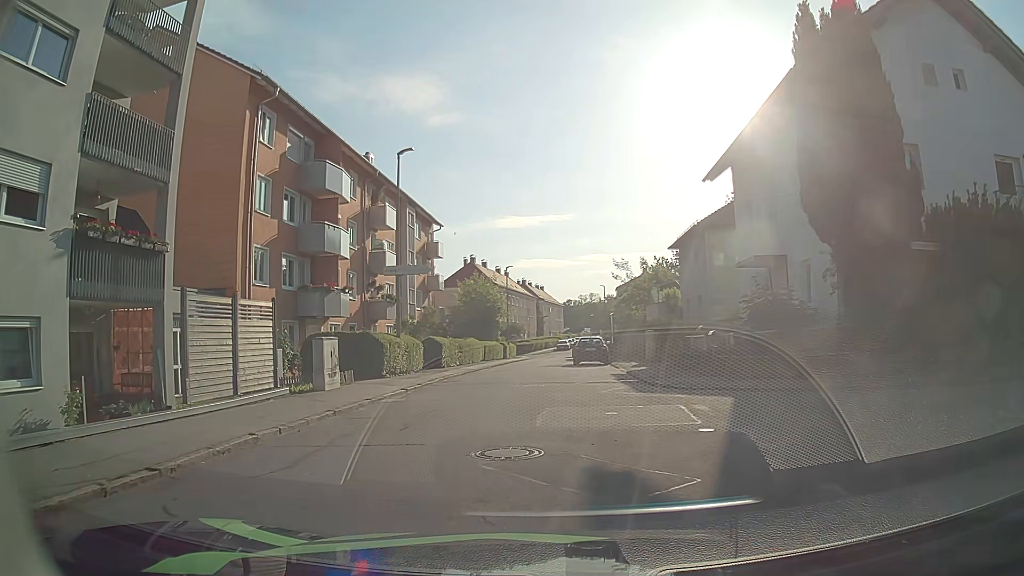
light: Day
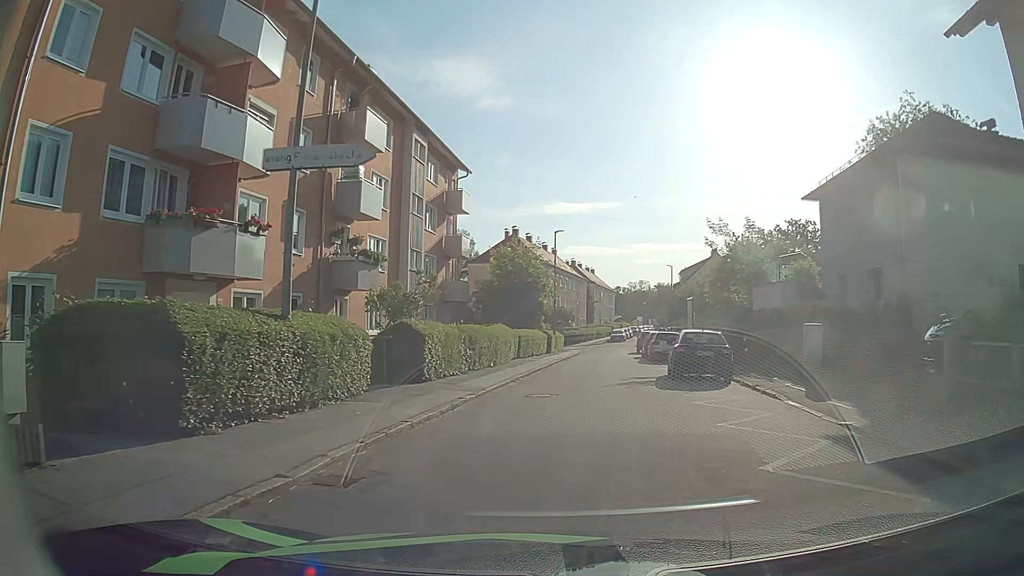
(-0.9, +14.9) m; -3°
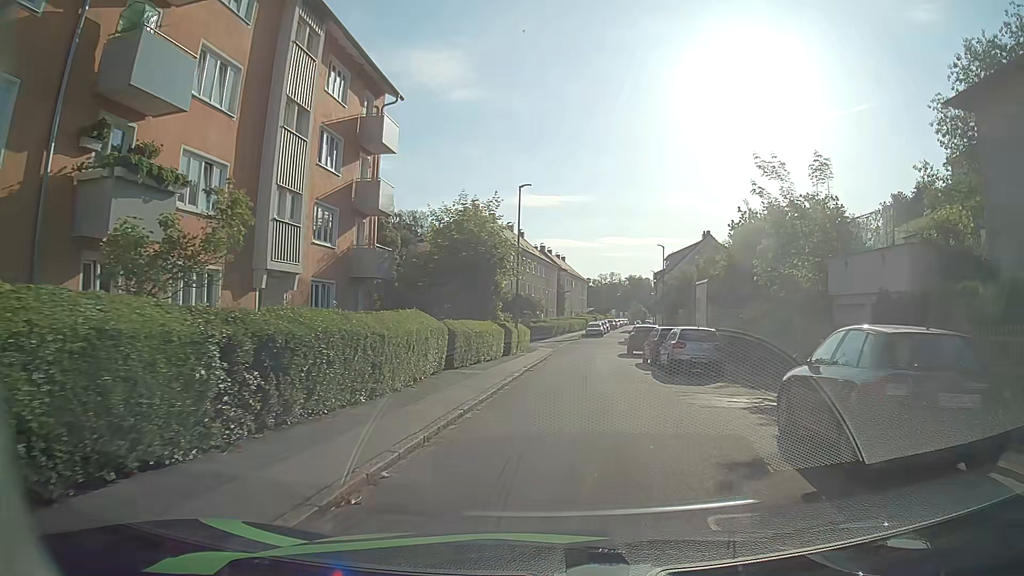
(+0.2, +13.0) m; +2°
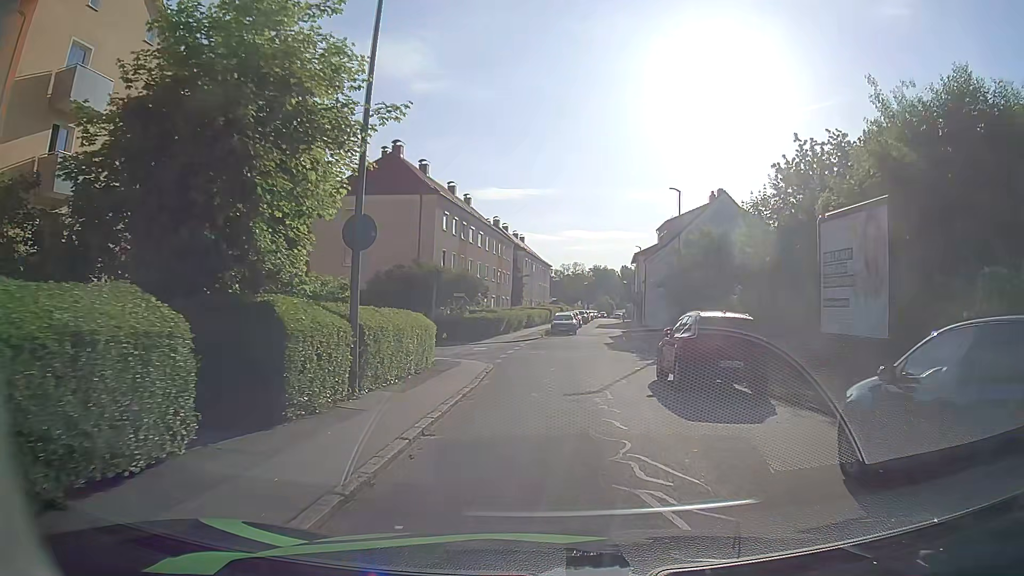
(+0.6, +22.3) m; +3°
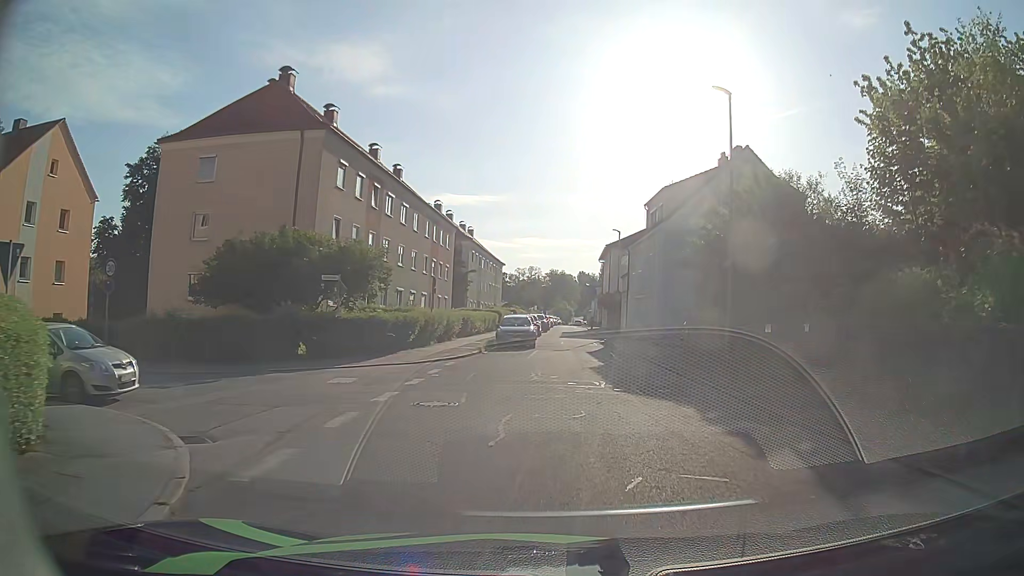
(+0.2, +16.9) m; +3°
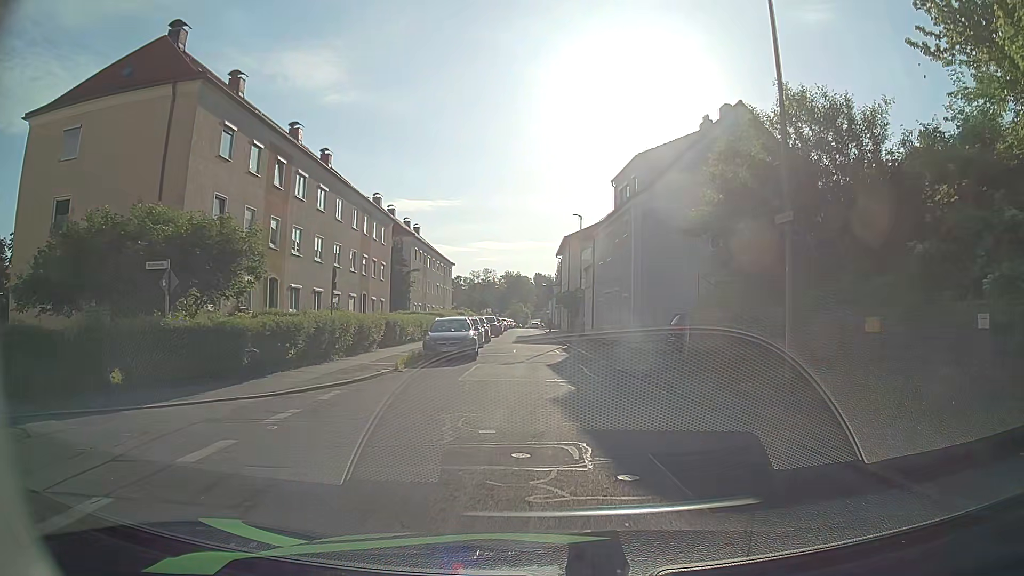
(+0.4, +8.0) m; +5°
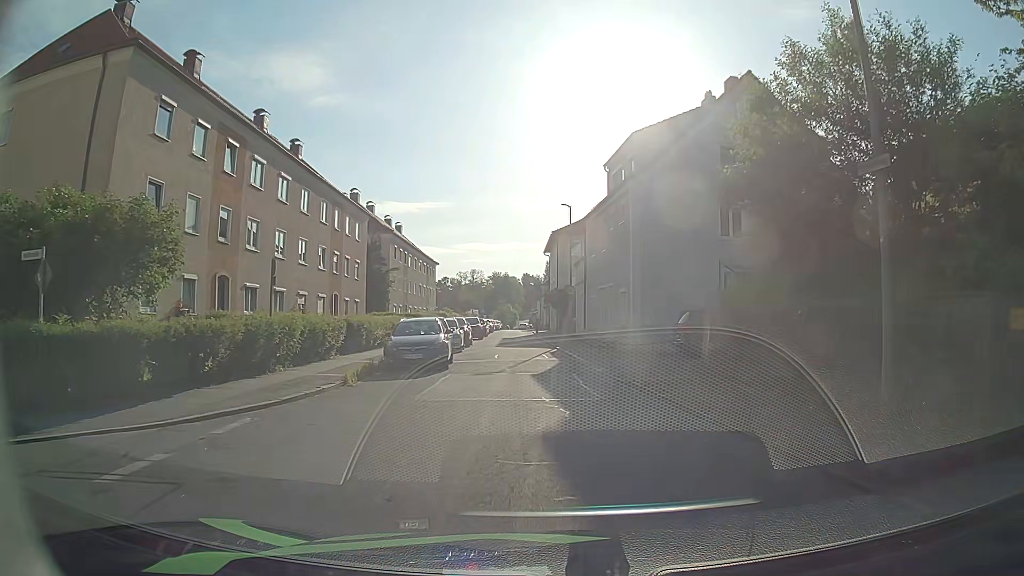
(0.0, +3.9) m; +1°
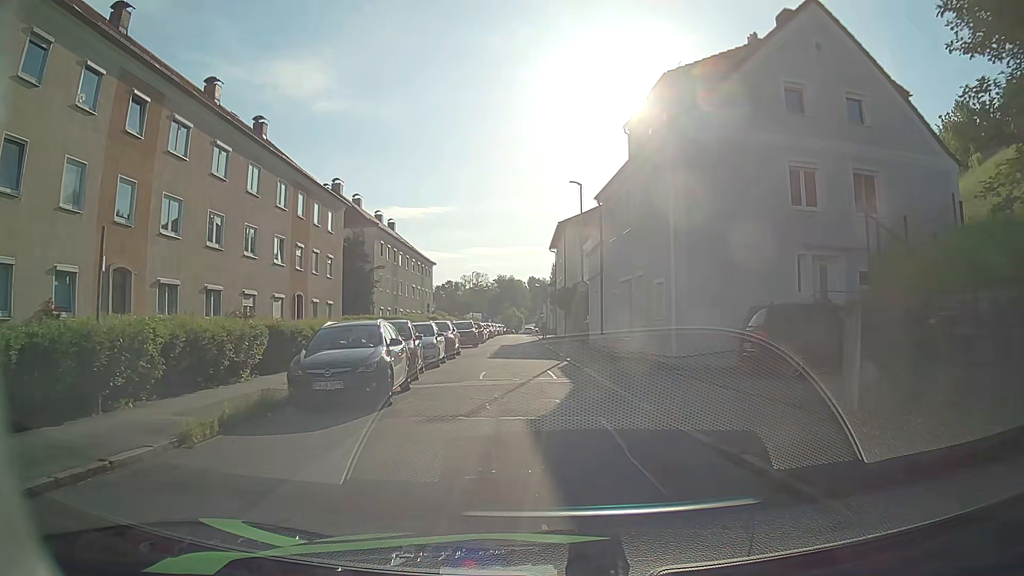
(0.0, +7.5) m; -1°
